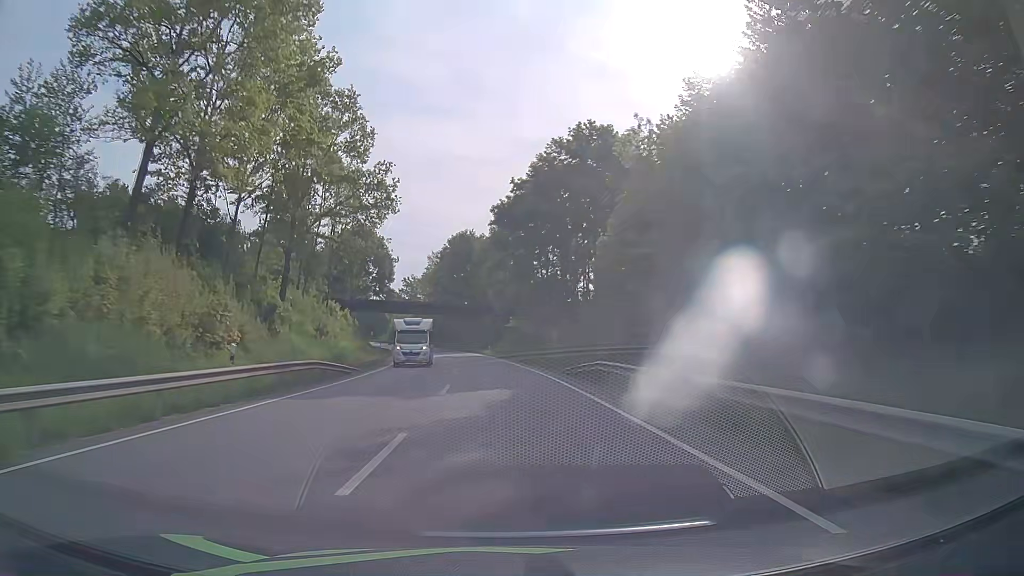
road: primary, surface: asphalt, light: Day
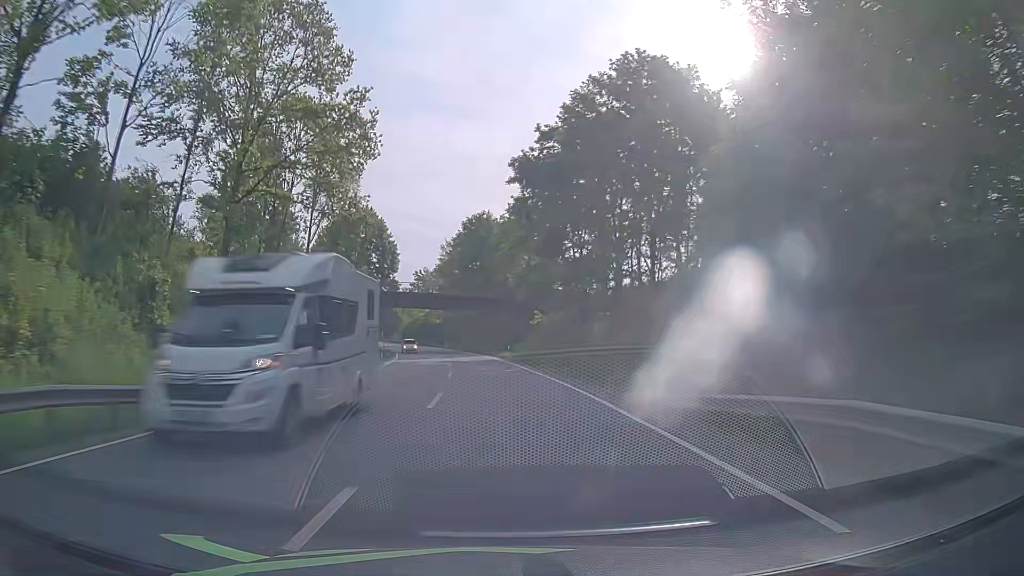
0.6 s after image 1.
(-0.2, +15.8) m; -2°
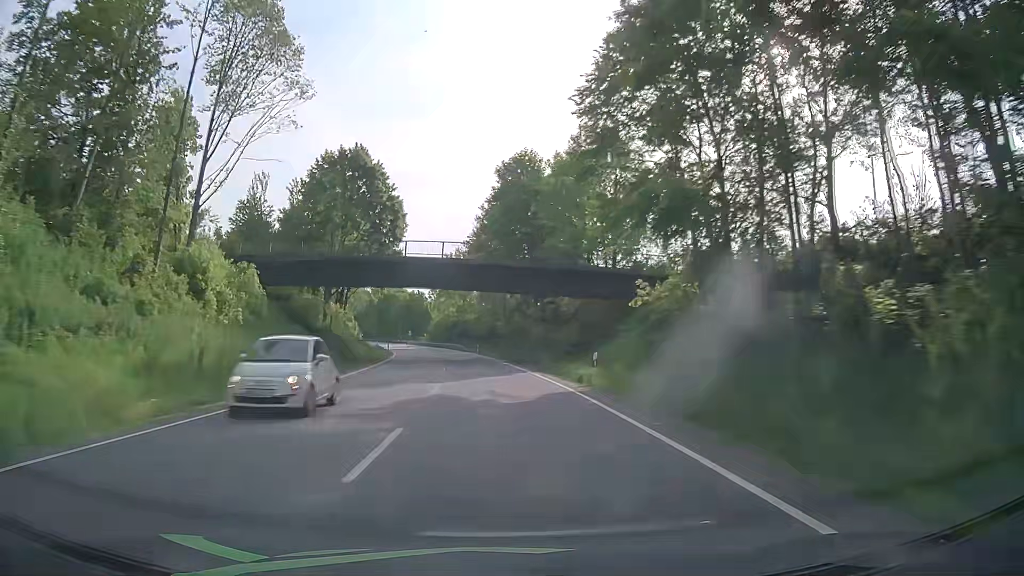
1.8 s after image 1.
(-1.0, +31.7) m; -4°
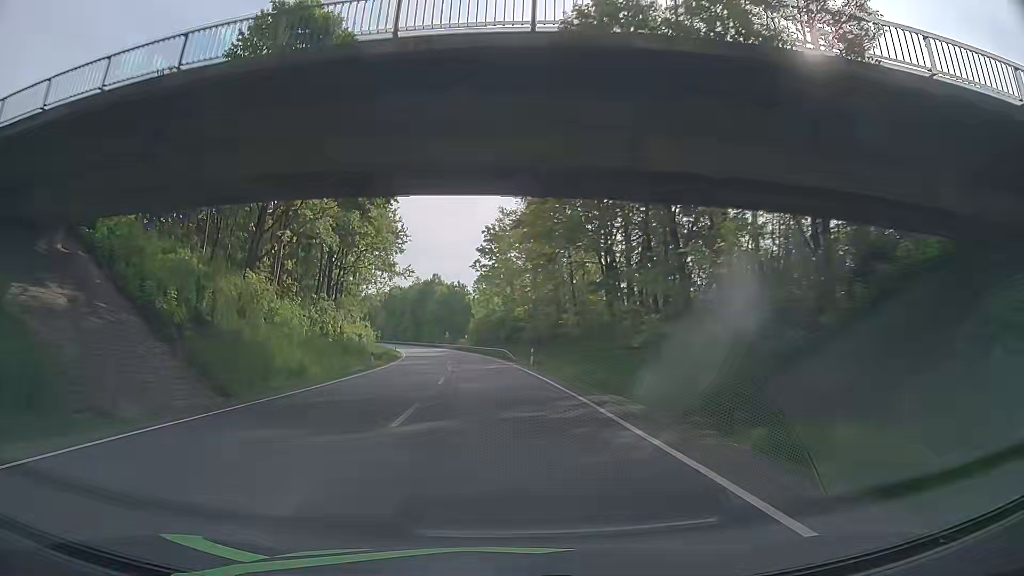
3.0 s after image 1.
(-1.2, +31.7) m; -5°
